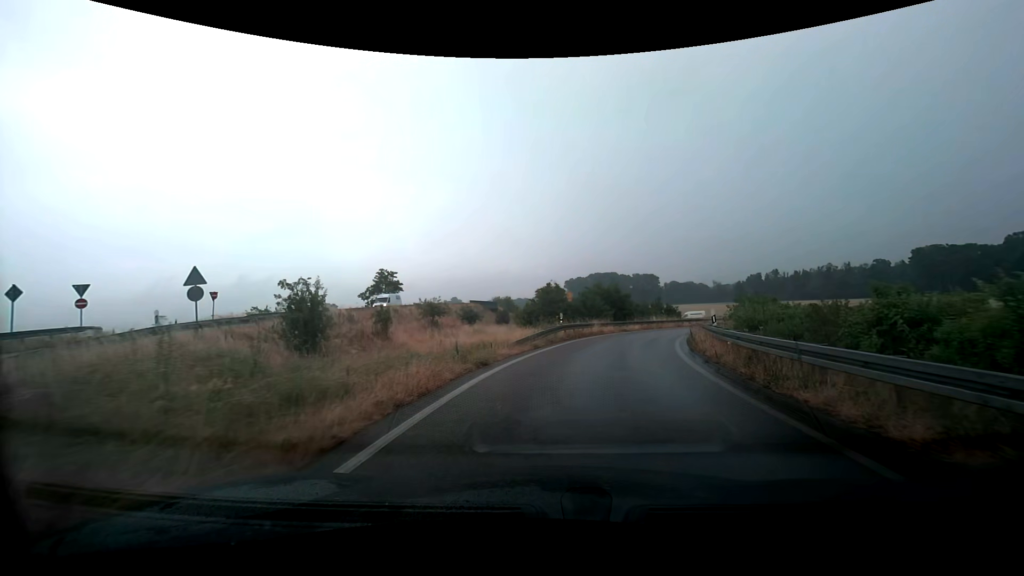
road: trunk_link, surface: asphalt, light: Day
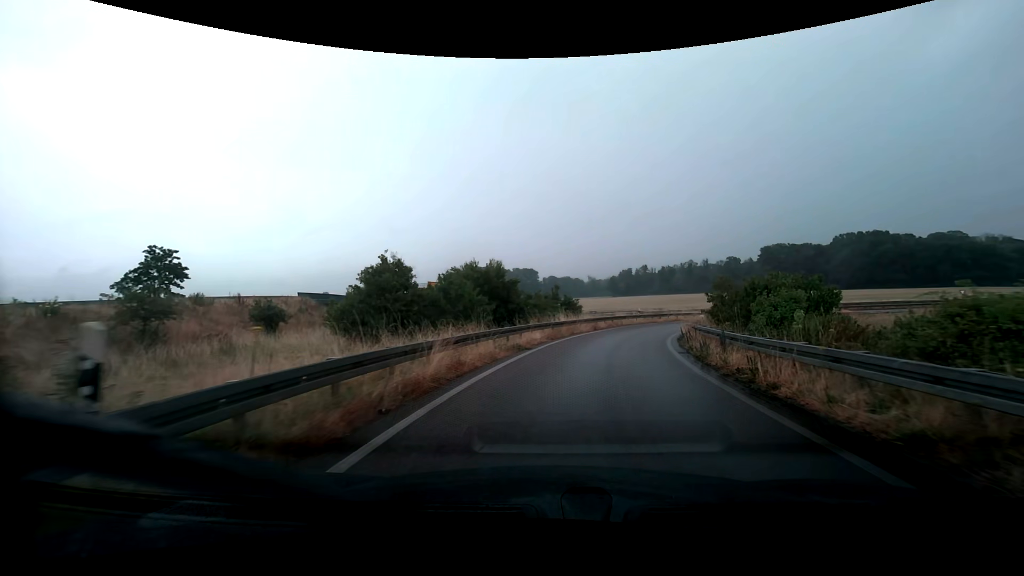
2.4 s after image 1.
(+2.5, +22.1) m; +13°
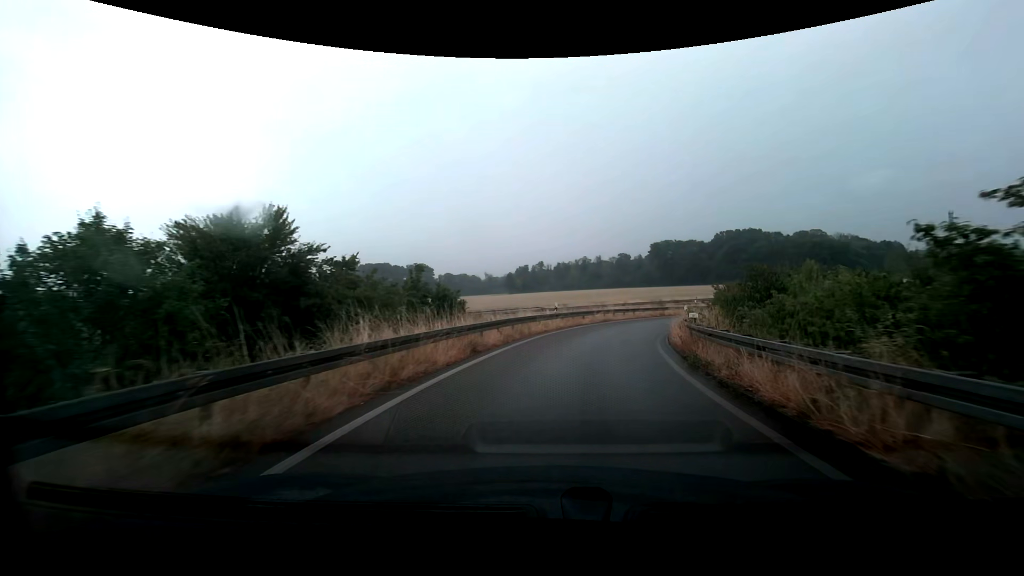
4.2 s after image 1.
(+2.1, +19.3) m; +13°
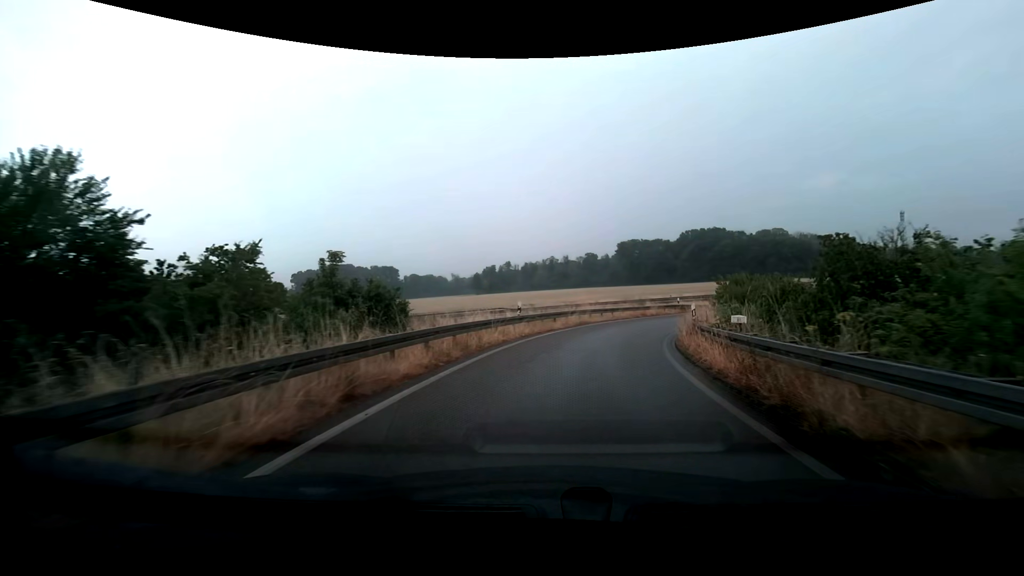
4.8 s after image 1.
(+0.2, +6.7) m; +4°
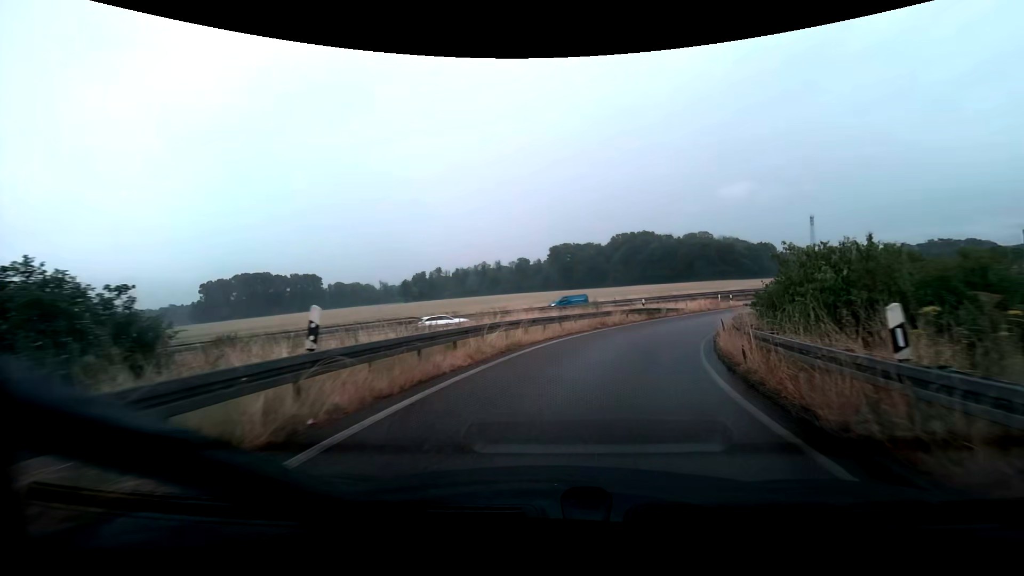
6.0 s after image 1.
(+0.7, +13.4) m; +7°
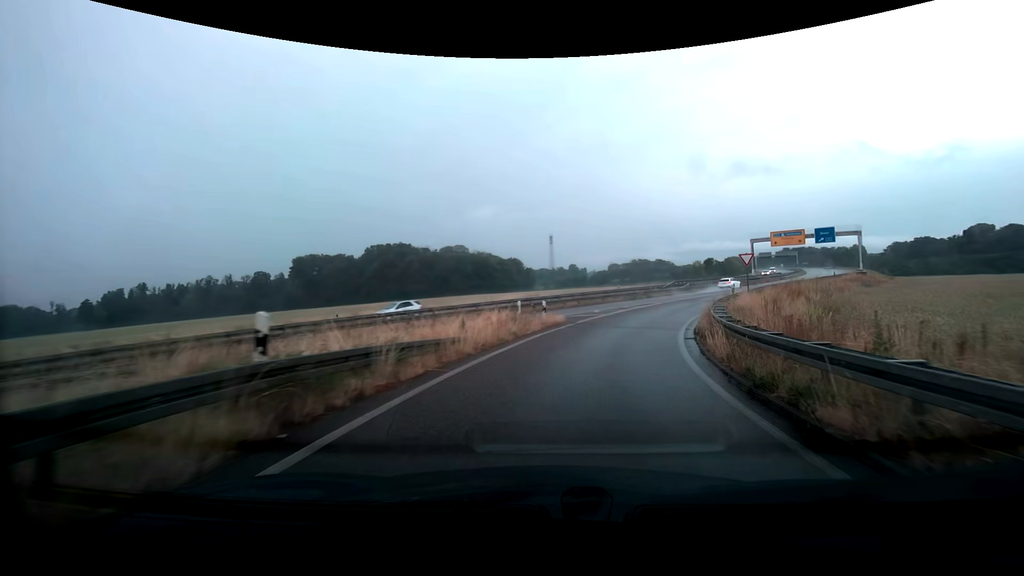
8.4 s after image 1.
(+5.6, +26.8) m; +26°
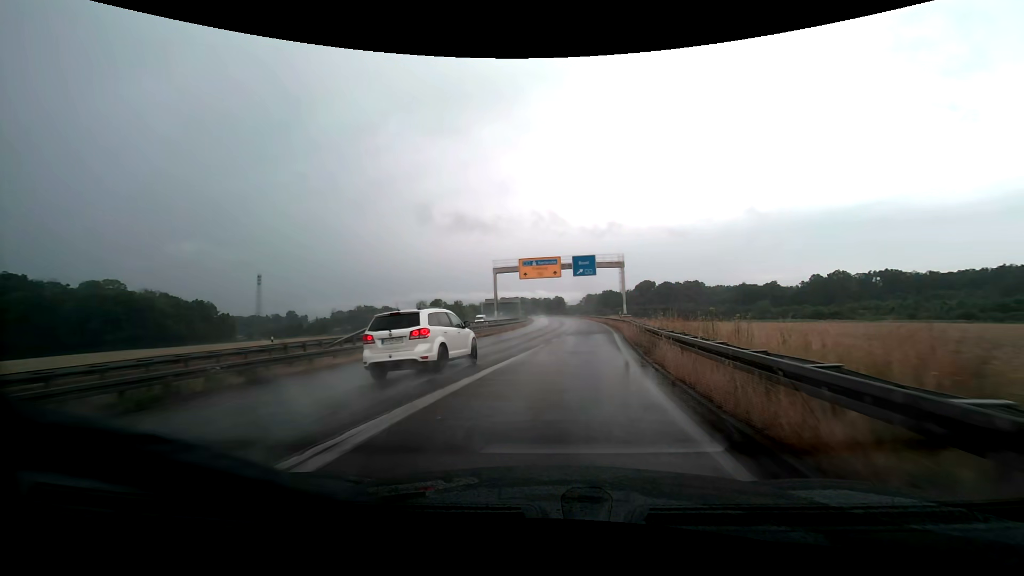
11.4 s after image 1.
(+10.9, +35.8) m; +31°
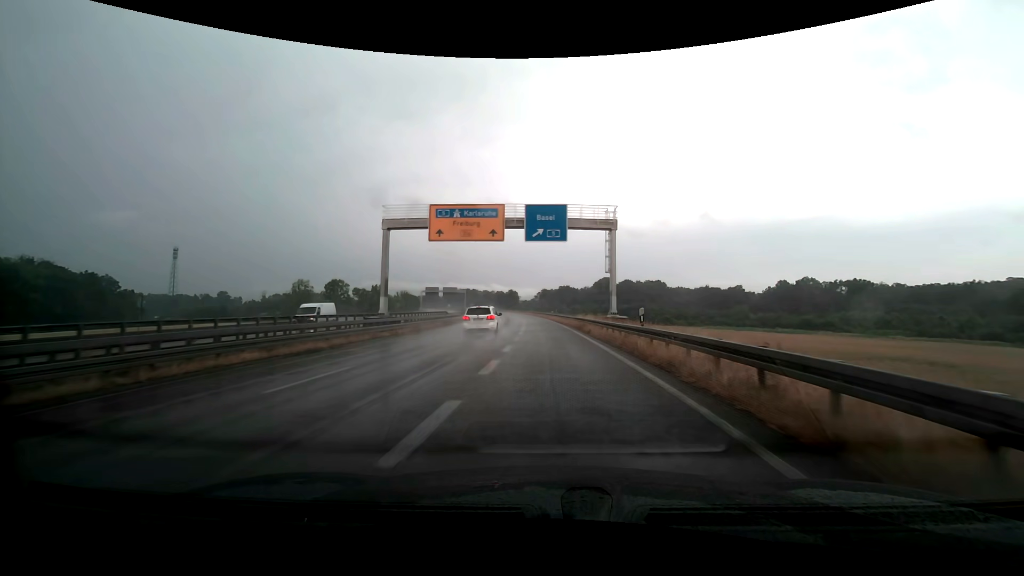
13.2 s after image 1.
(+2.3, +28.1) m; +7°
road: trunk
(0, +10) (0, +20) (0, +30) (0, +40) (-1, +50) (-2, +60) (-3, +70) (-4, +80) (-6, +90) (-7, +100) m
